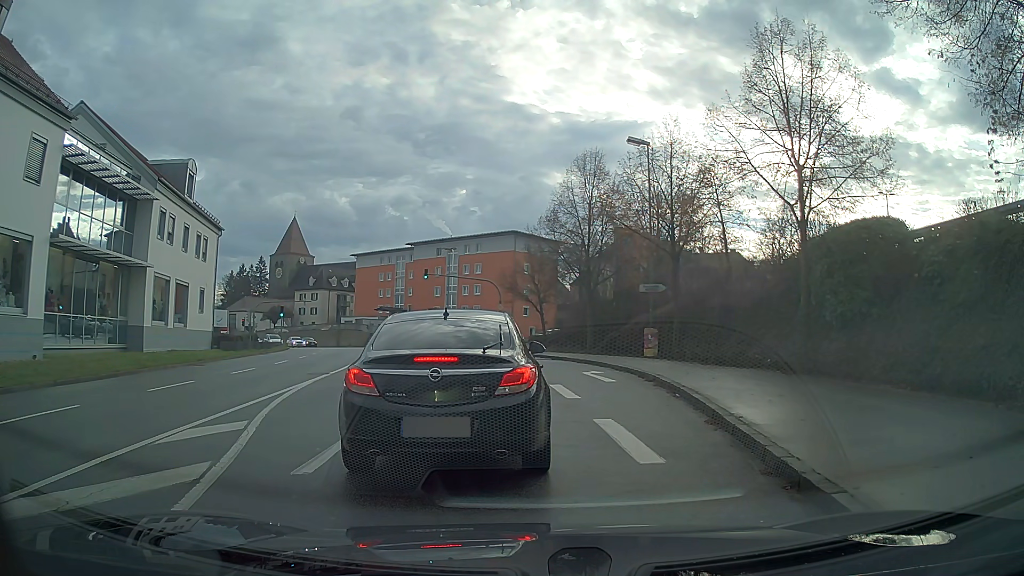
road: tertiary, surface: asphalt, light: Day
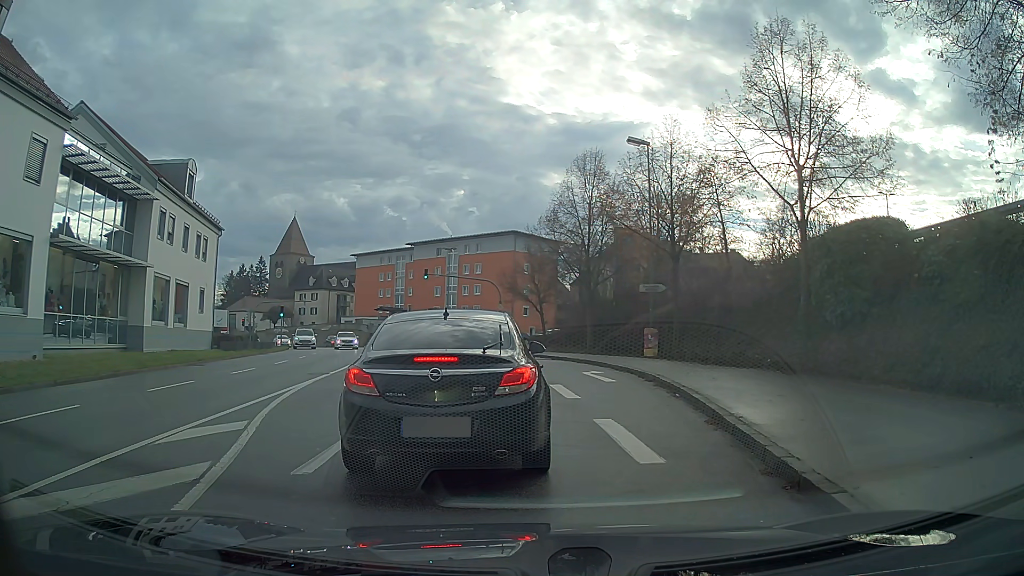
(0.0, 0.0) m; 0°
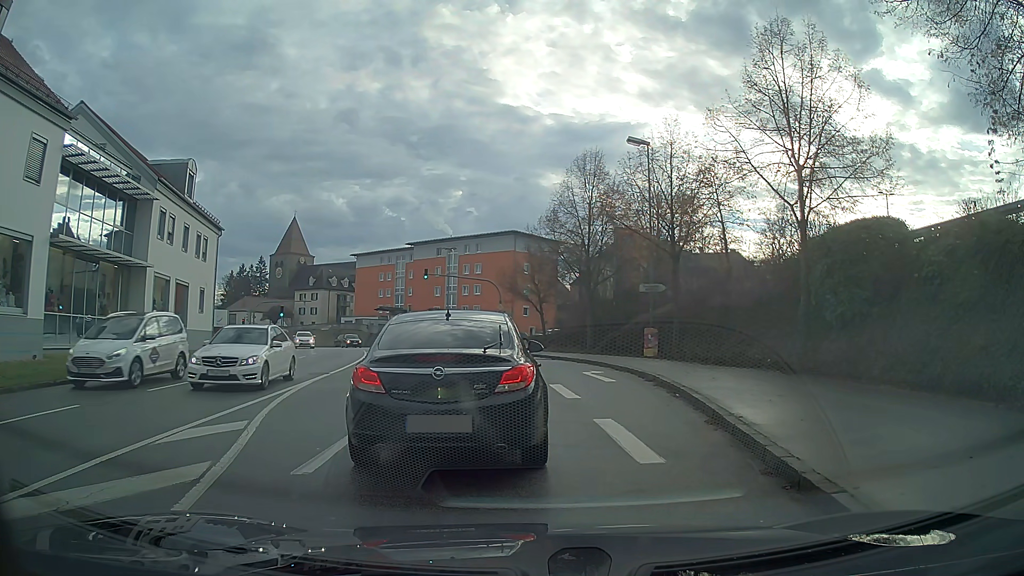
(0.0, 0.0) m; 0°
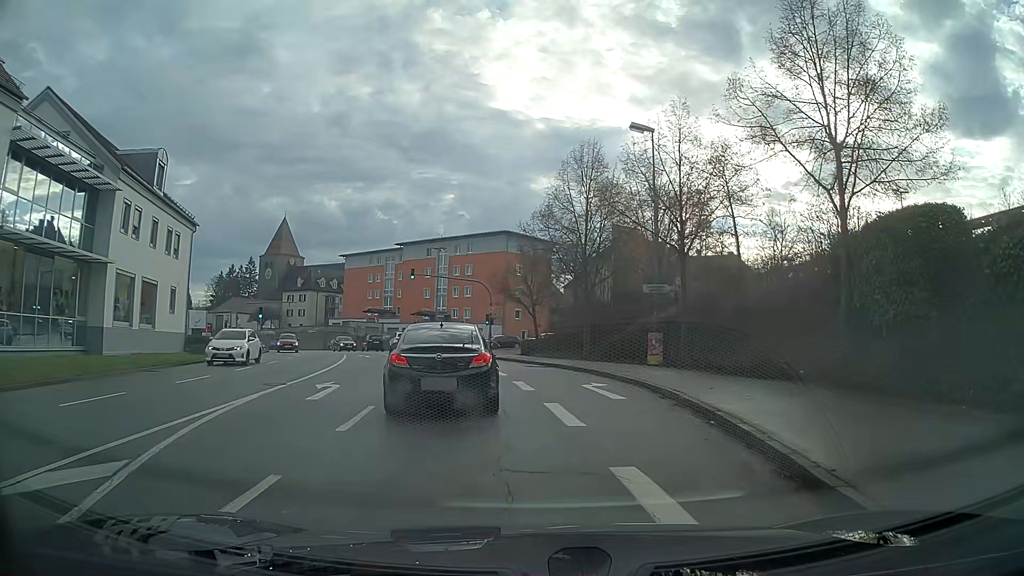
(0.0, +3.2) m; +1°
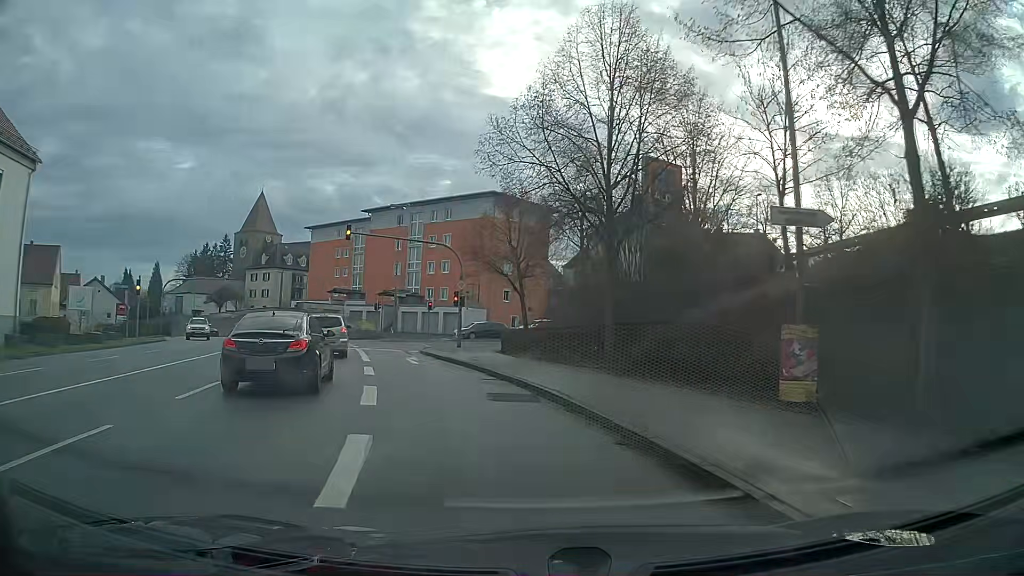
(+0.3, +17.1) m; -2°
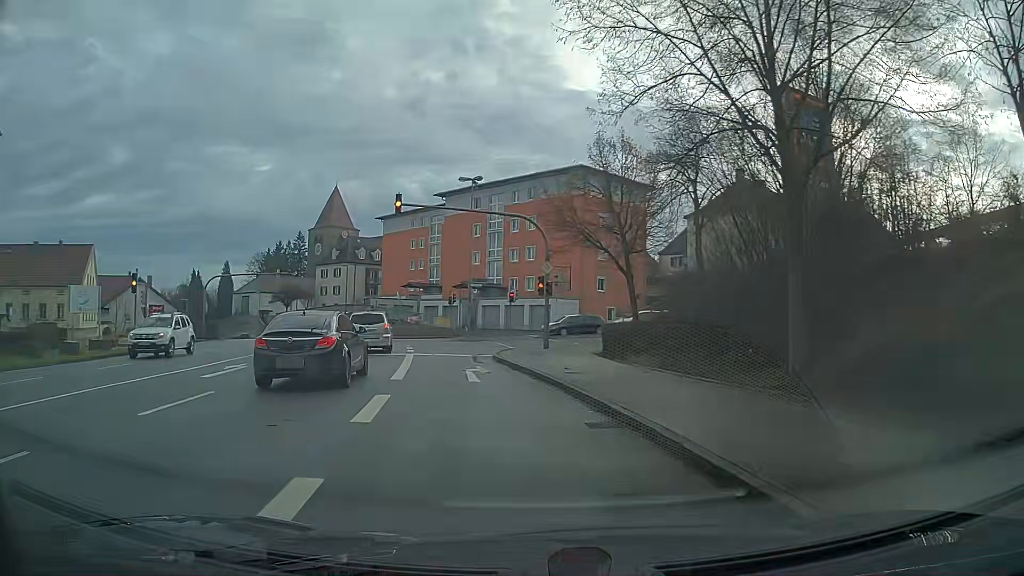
(-0.4, +8.4) m; -6°
